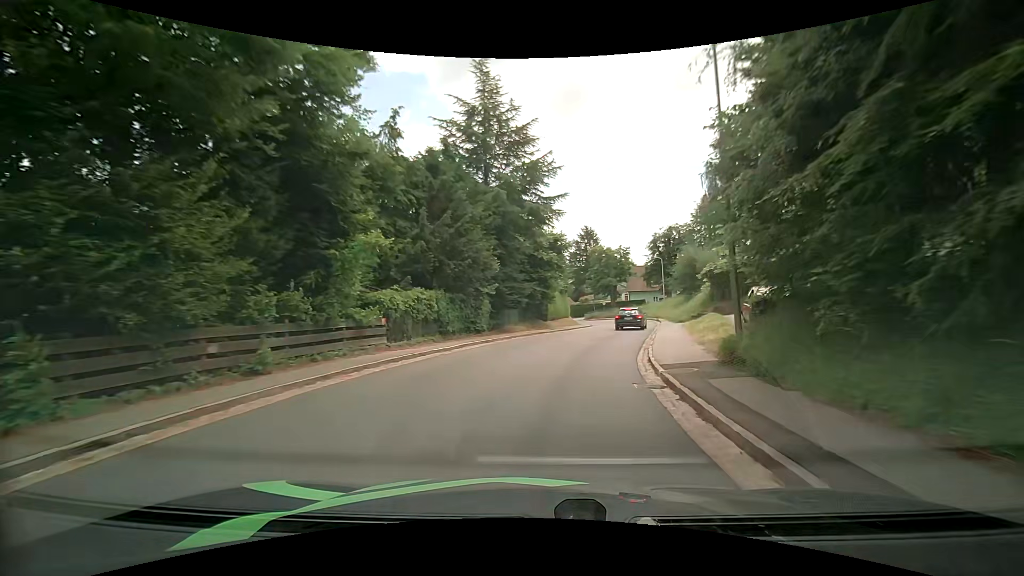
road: tertiary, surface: asphalt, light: Day
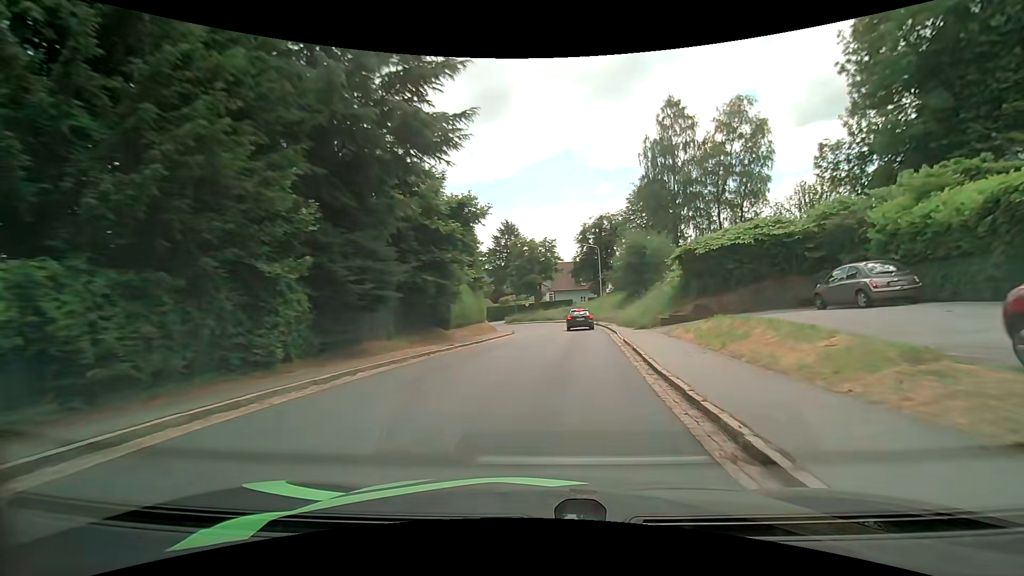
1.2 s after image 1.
(+0.9, +13.5) m; +8°
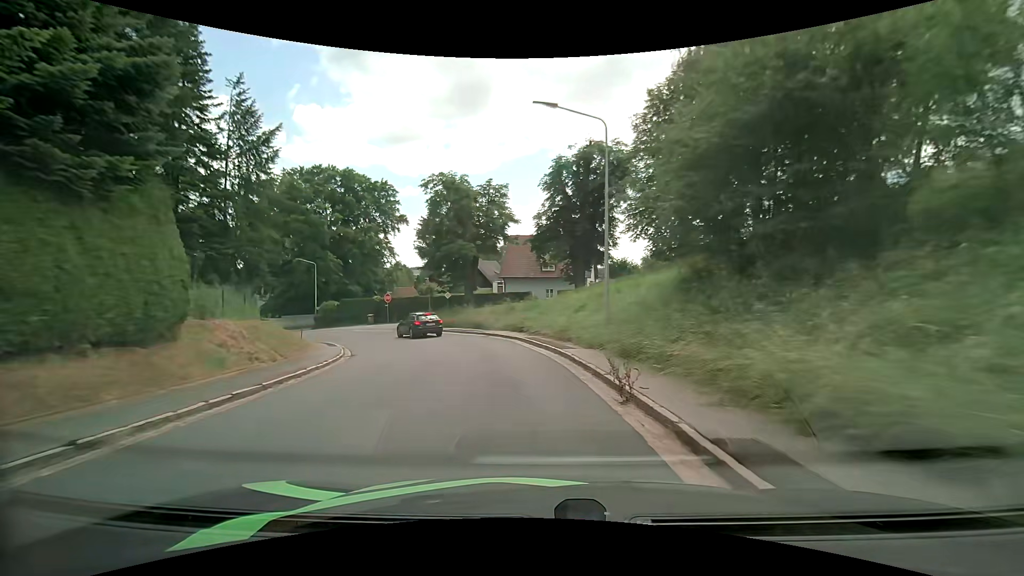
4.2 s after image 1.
(+3.4, +33.5) m; +5°
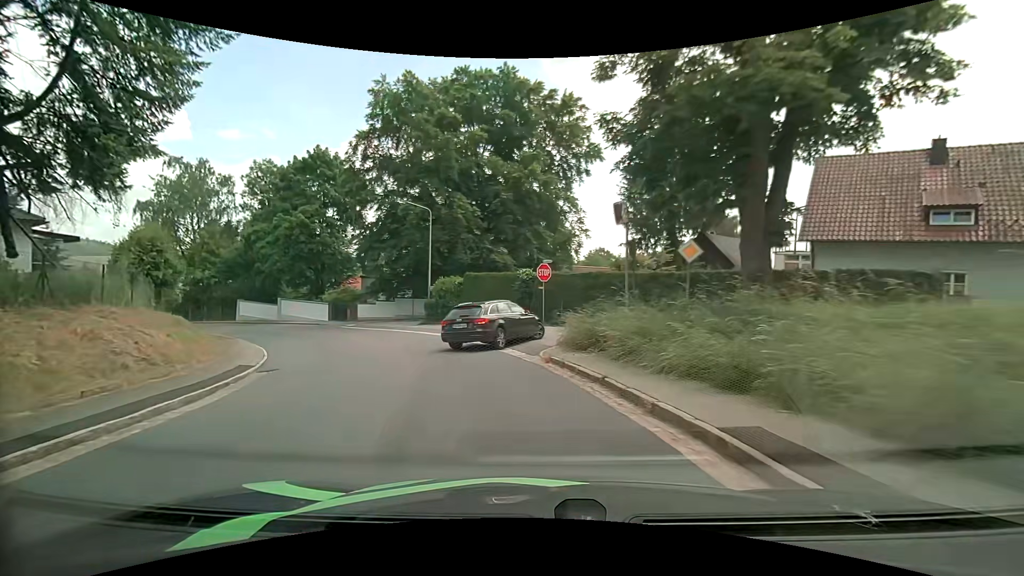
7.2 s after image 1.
(-4.8, +28.0) m; -22°
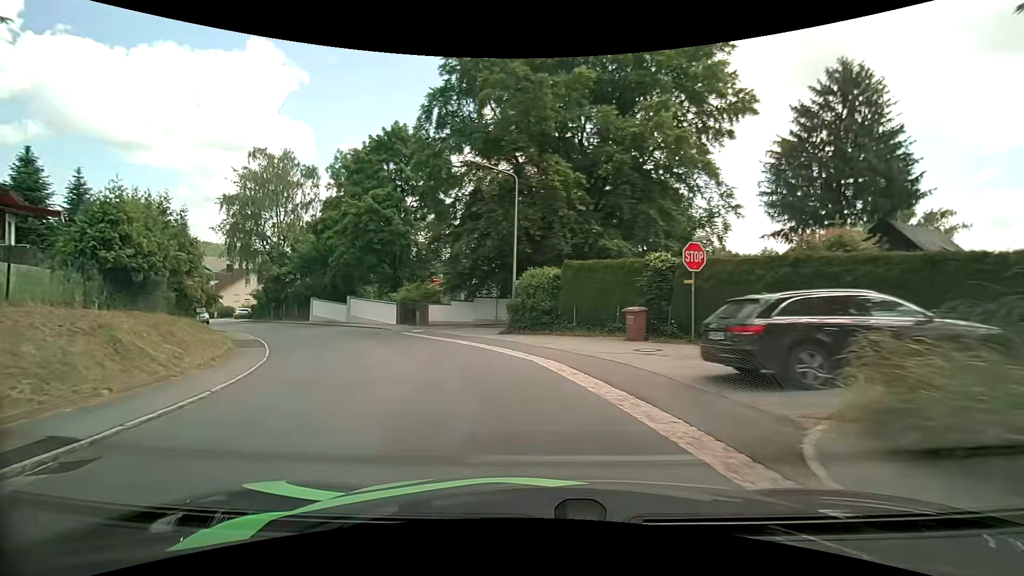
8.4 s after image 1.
(-1.0, +9.1) m; -12°
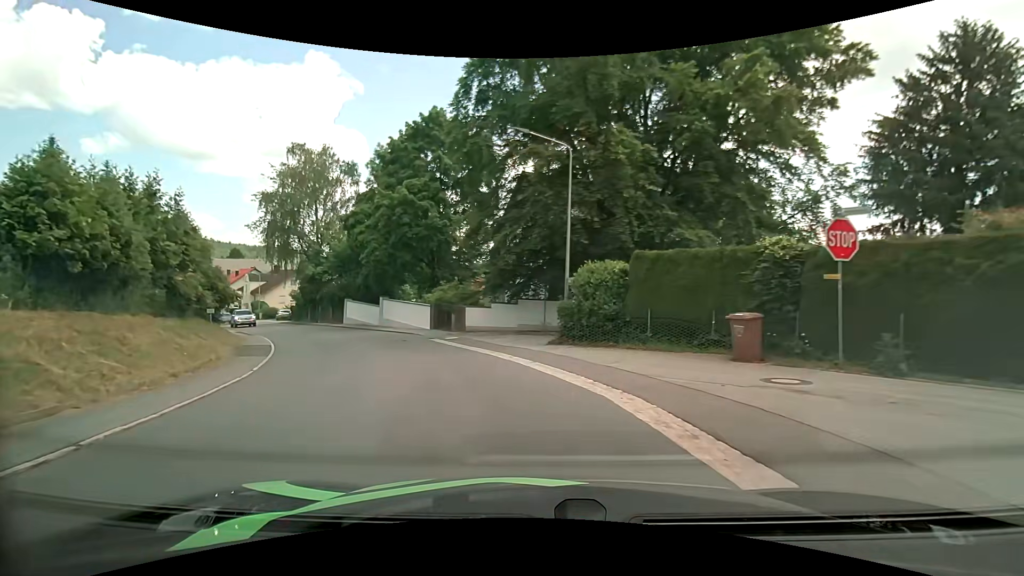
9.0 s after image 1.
(-0.2, +4.5) m; -5°
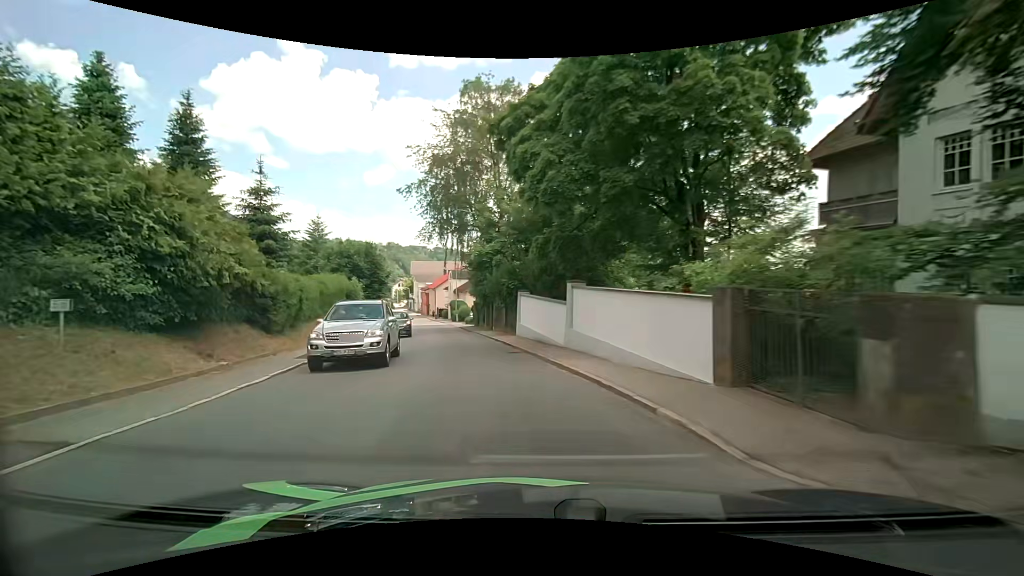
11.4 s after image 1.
(-4.5, +20.3) m; -25°
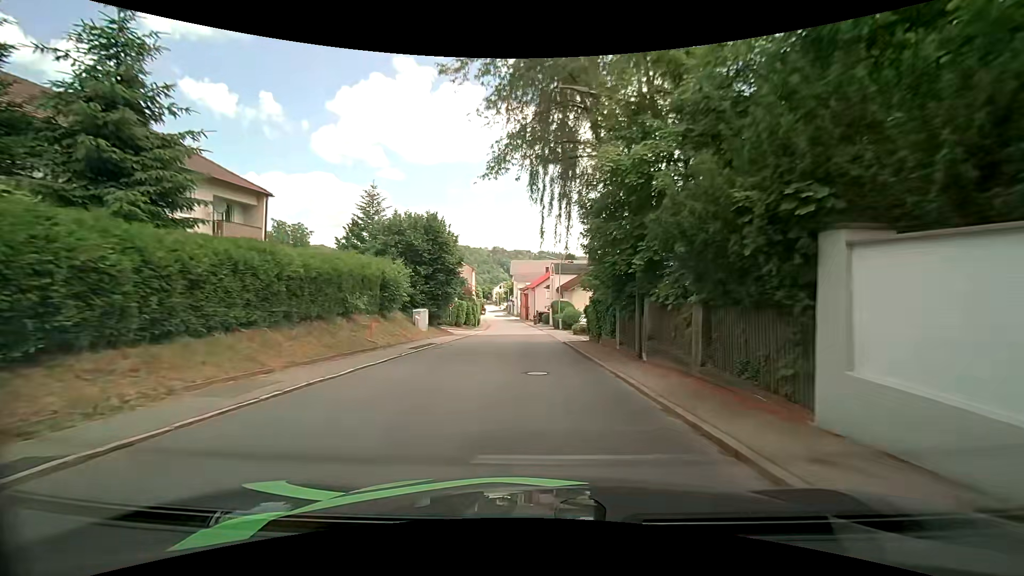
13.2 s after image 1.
(-2.5, +18.0) m; -13°
(0, +10) (0, +20) (0, +30) (0, +40) (-1, +50) (-1, +60) (-2, +70) (-3, +80) (-4, +90) (-5, +100) m
